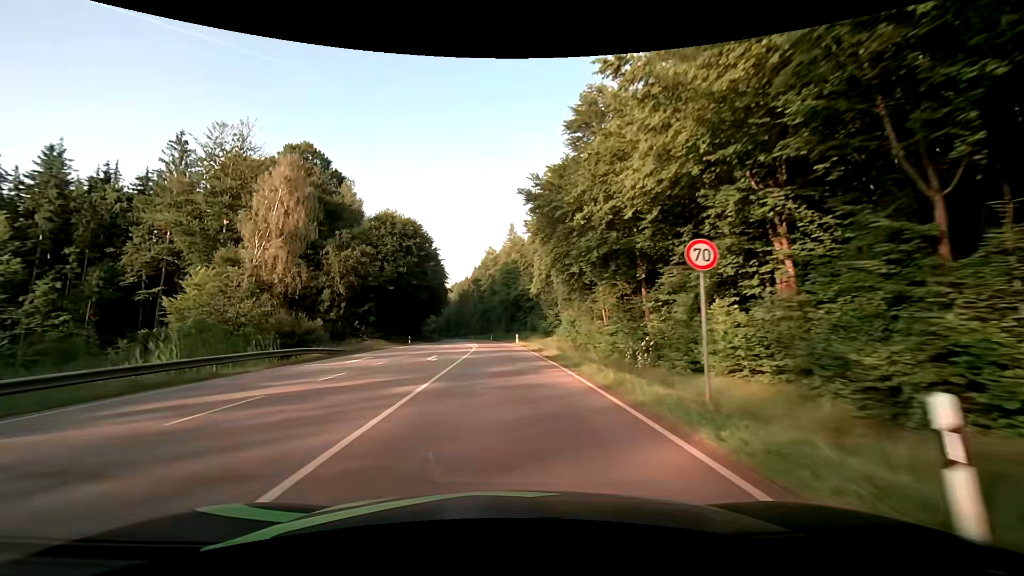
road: secondary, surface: asphalt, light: Day
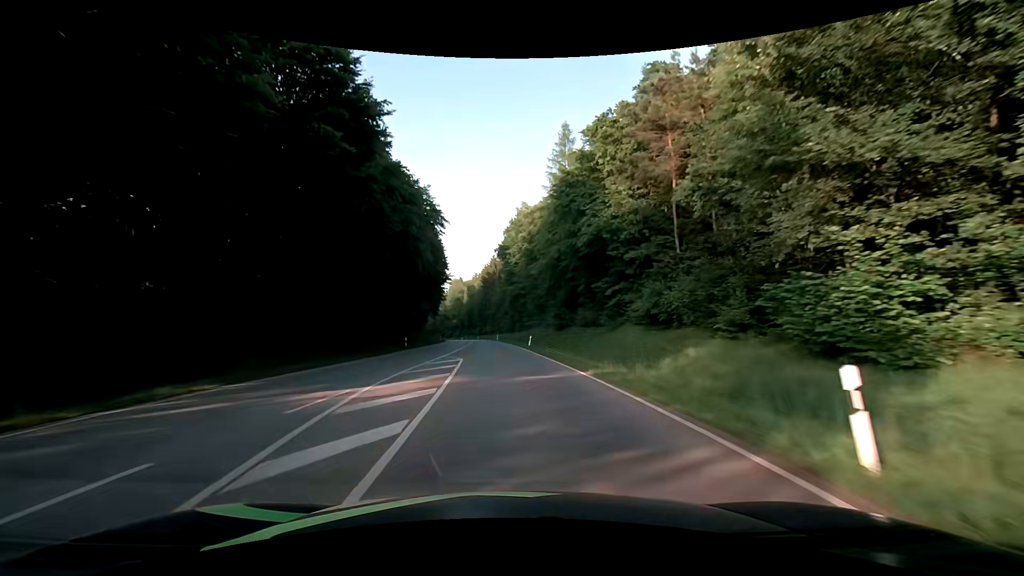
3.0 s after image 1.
(-1.6, +53.4) m; -3°
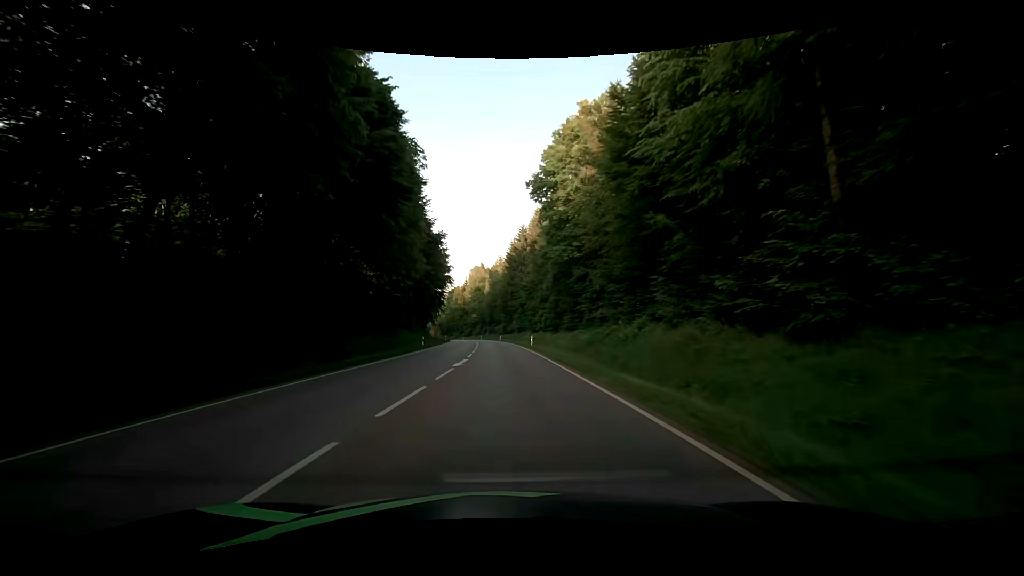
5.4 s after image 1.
(-1.6, +43.1) m; -3°
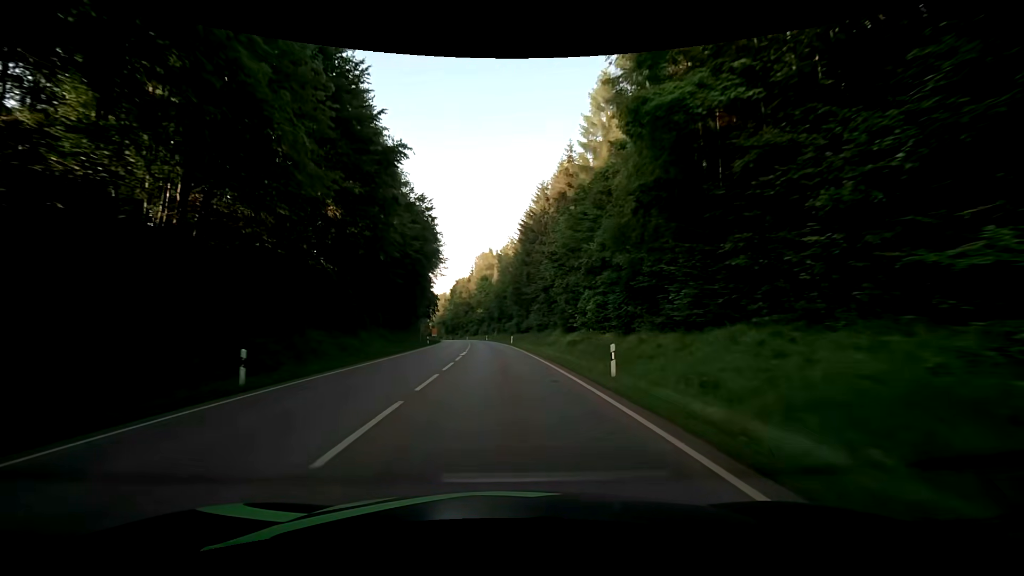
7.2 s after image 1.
(-0.3, +33.2) m; -1°
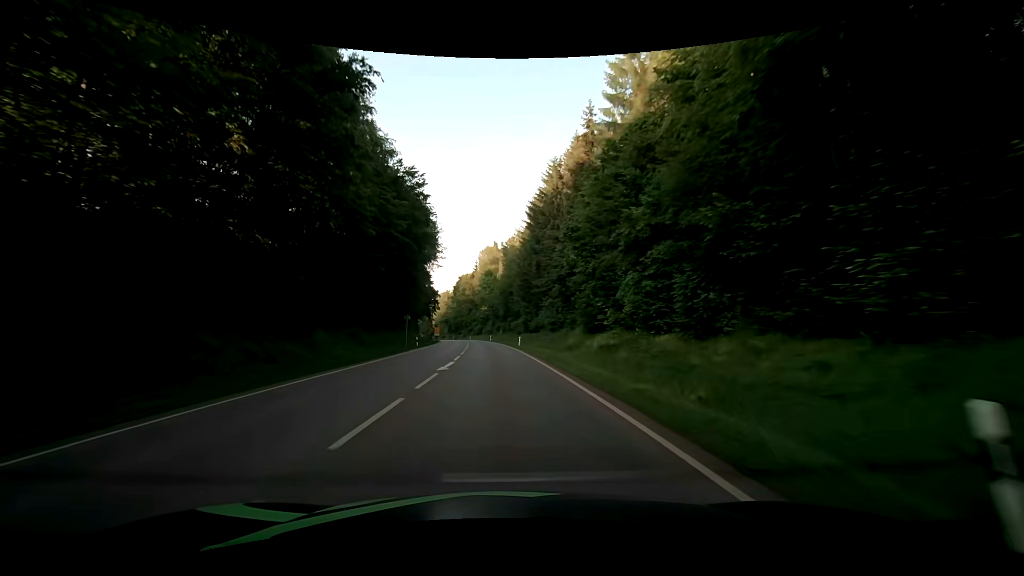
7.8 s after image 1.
(-0.1, +11.3) m; -1°
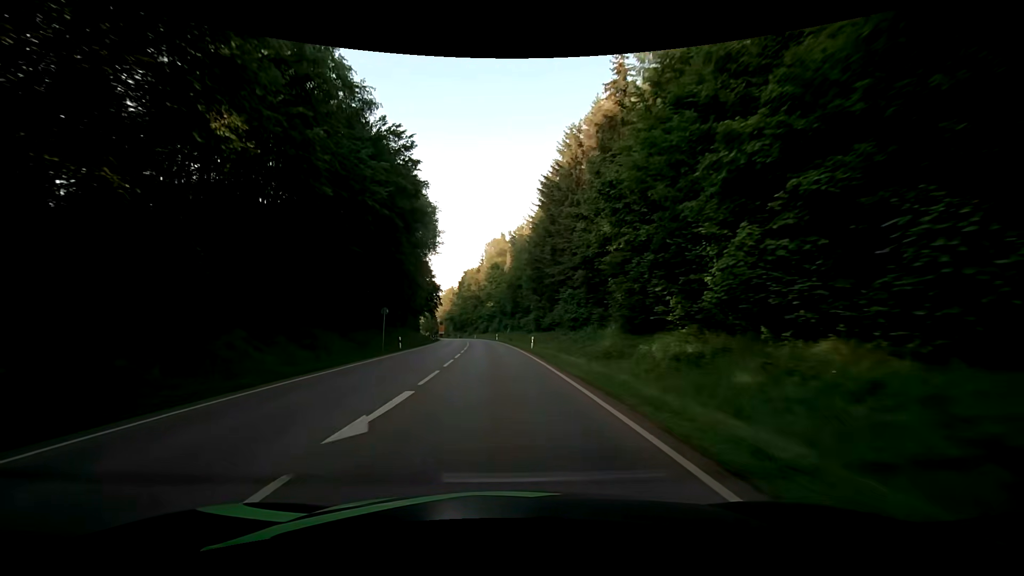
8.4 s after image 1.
(-0.1, +11.4) m; -1°
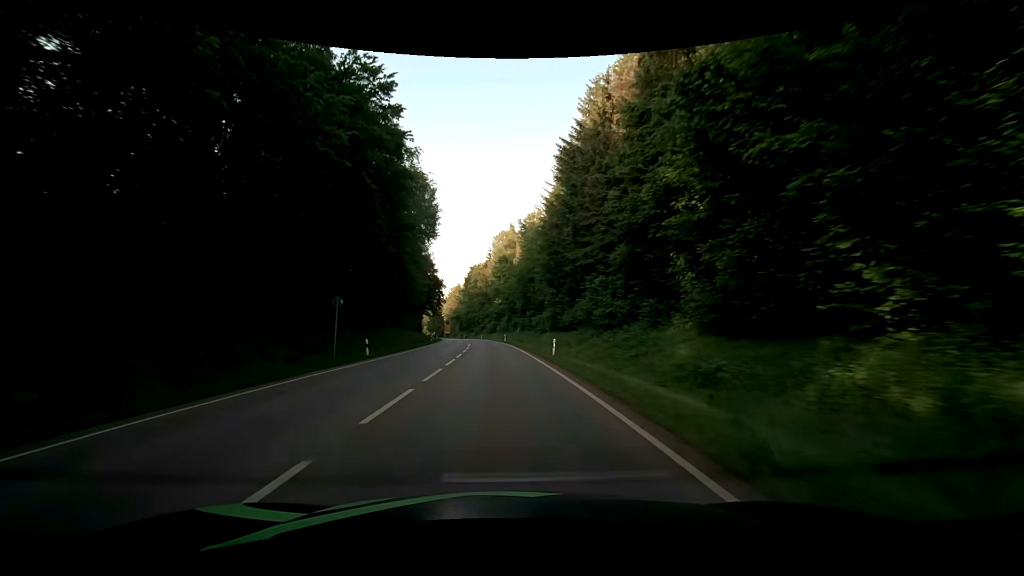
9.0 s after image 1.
(-0.1, +11.5) m; -1°
